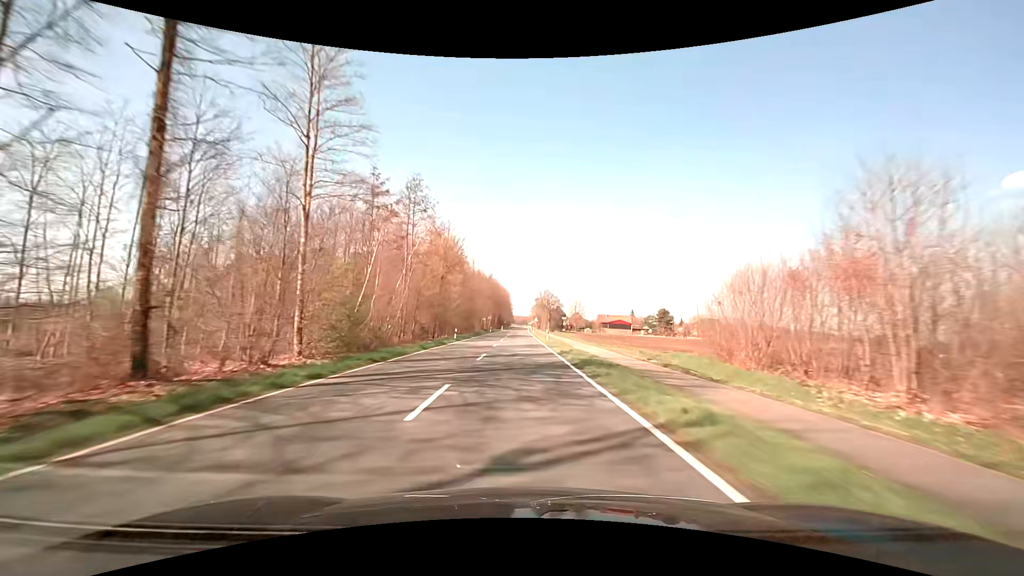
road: secondary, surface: asphalt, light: Day
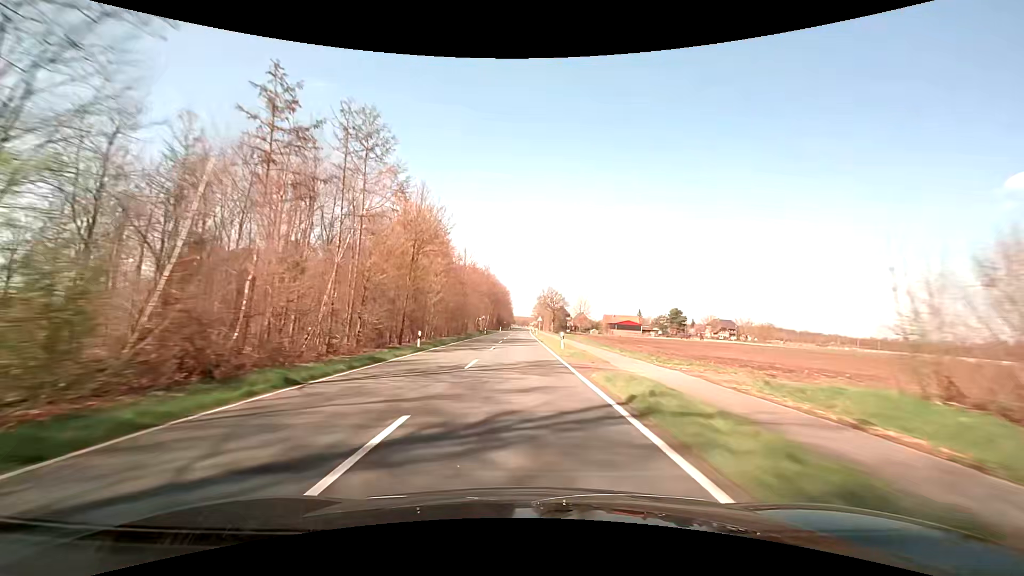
(0.0, +15.9) m; 0°
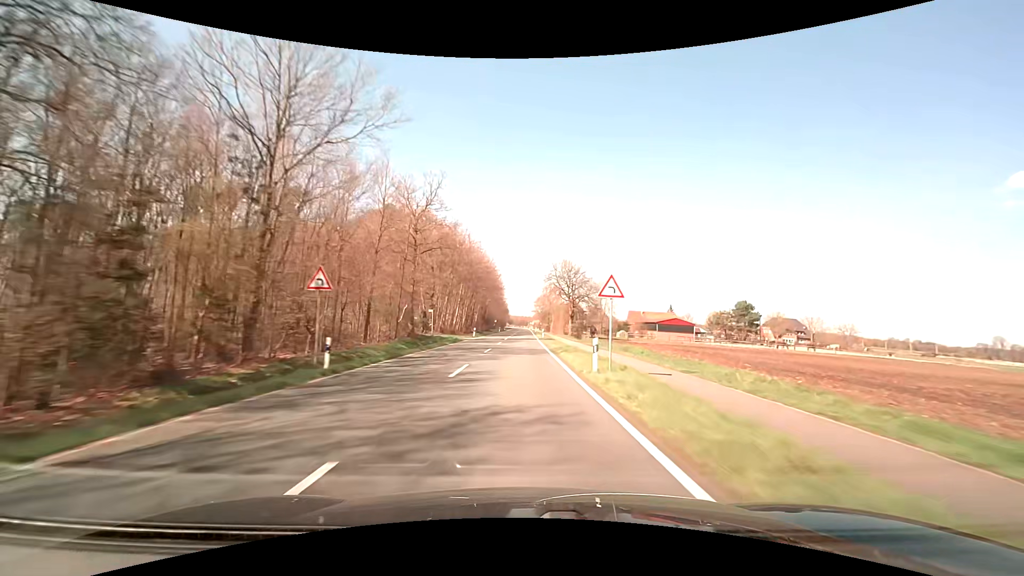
(0.0, +63.8) m; 0°
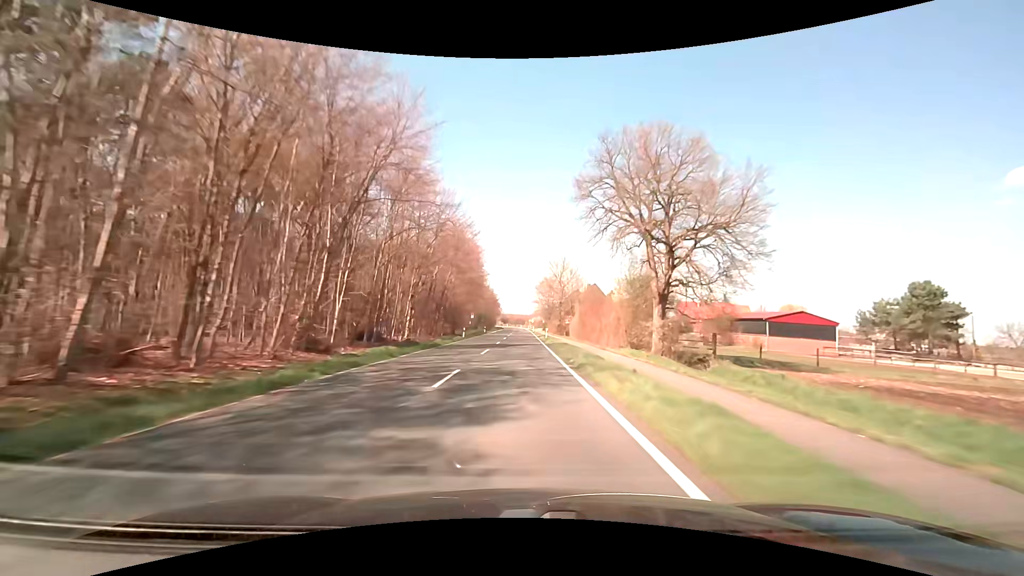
(+0.2, +63.7) m; +1°
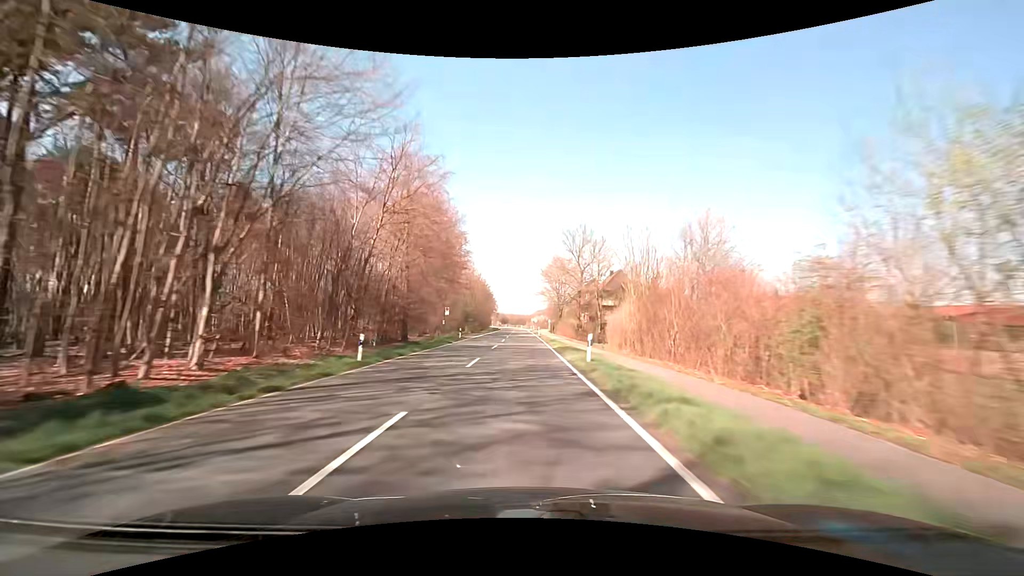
(-0.1, +31.8) m; 0°
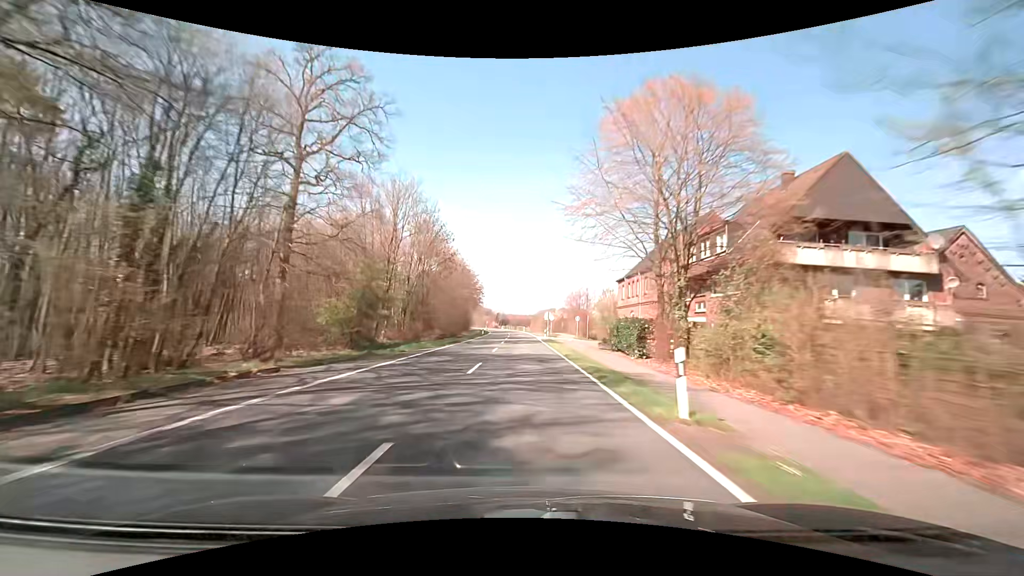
(-0.2, +63.4) m; 0°
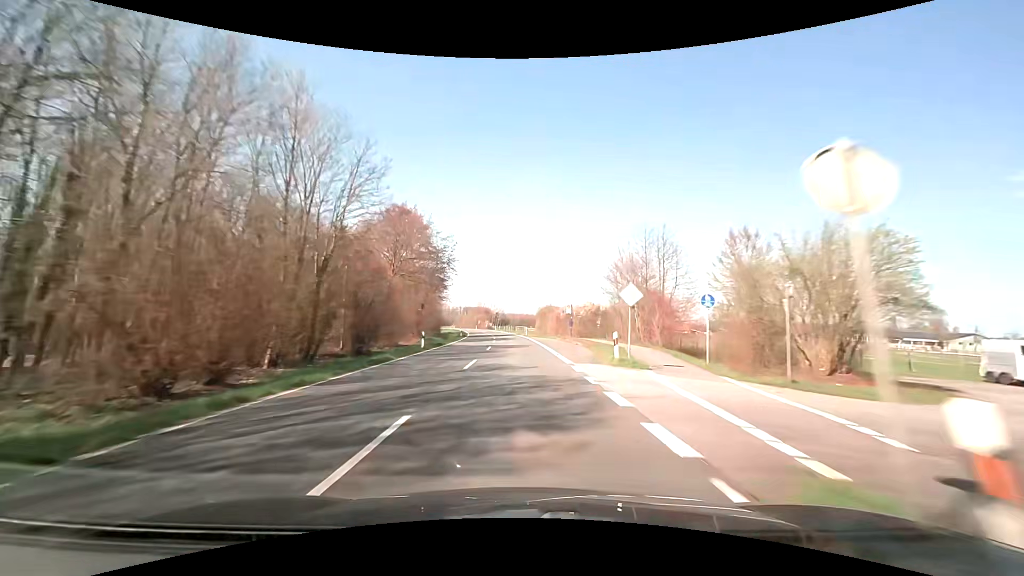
(+0.1, +47.5) m; 0°
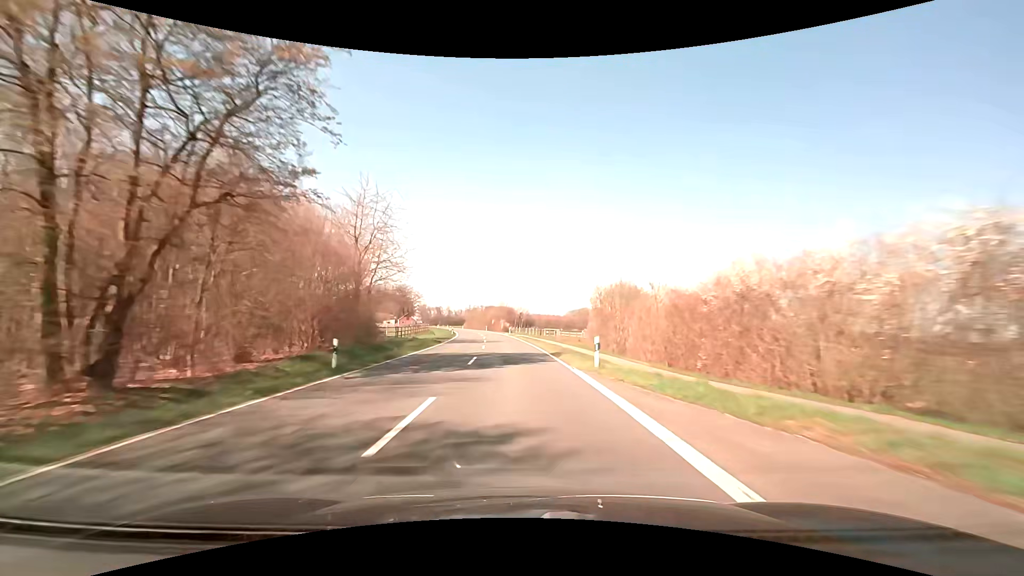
(-1.0, +47.4) m; -2°
(0, +10) (0, +20) (-1, +30) (-1, +40) (-2, +50) (-3, +60) (-4, +70) (-6, +80) (-7, +90) (-9, +99) m
